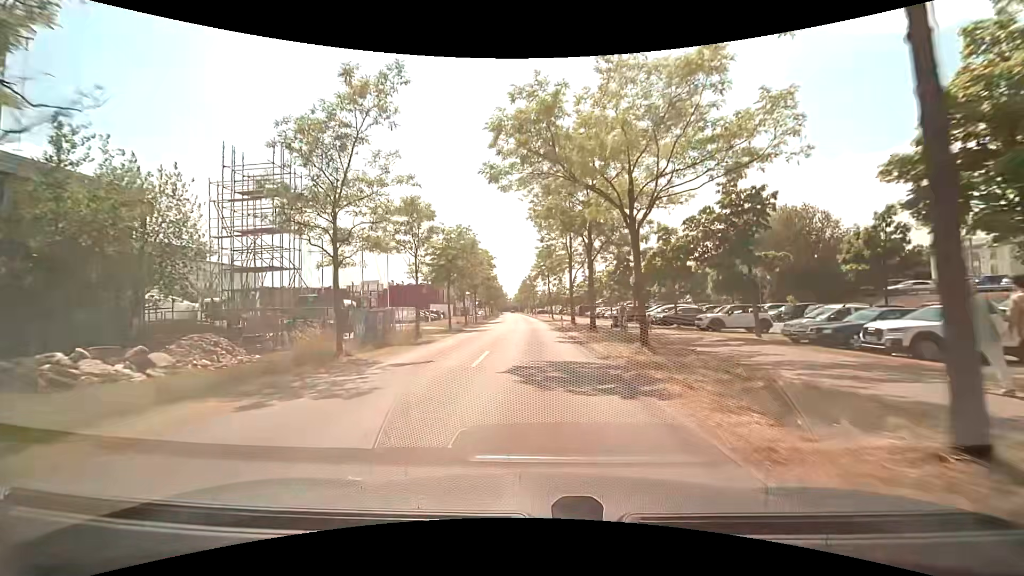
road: tertiary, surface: asphalt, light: Day
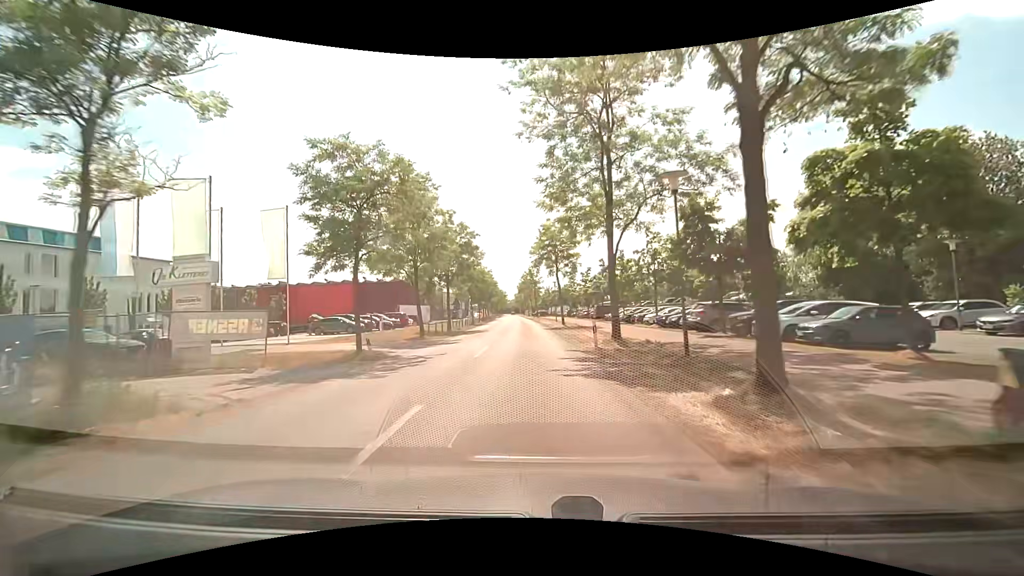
(+0.1, +20.9) m; +1°
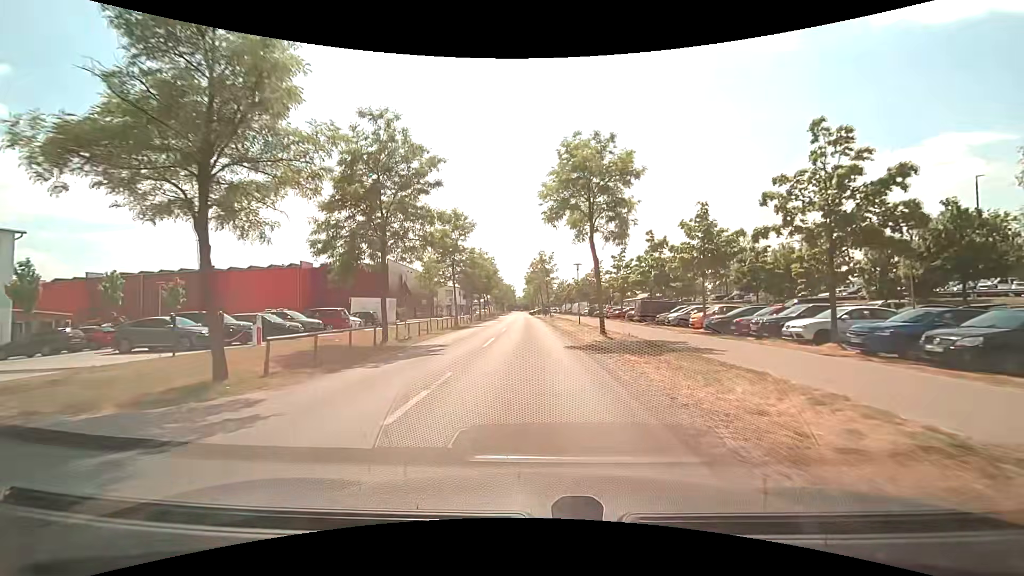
(-0.4, +20.8) m; -2°
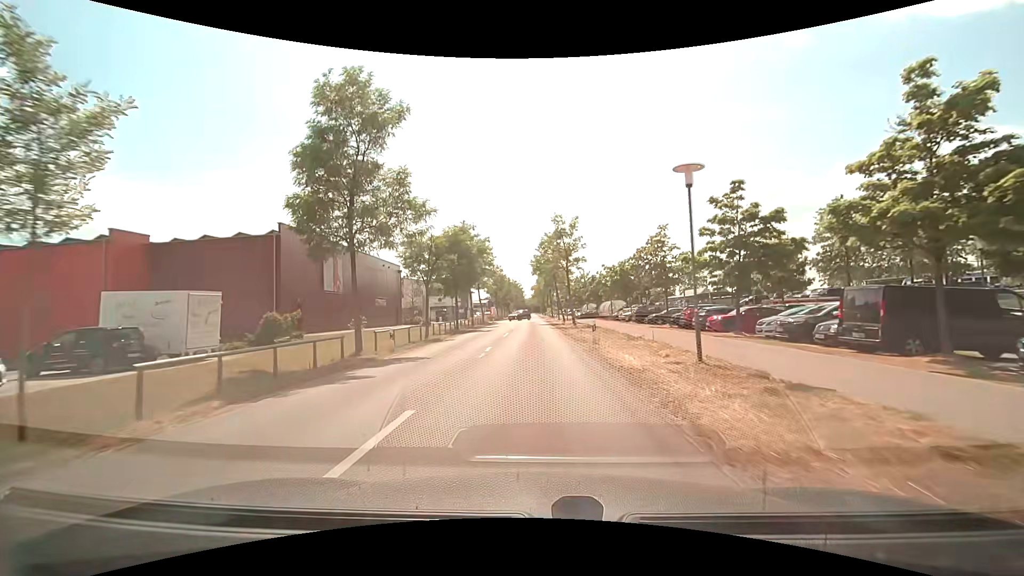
(-0.2, +27.7) m; -2°
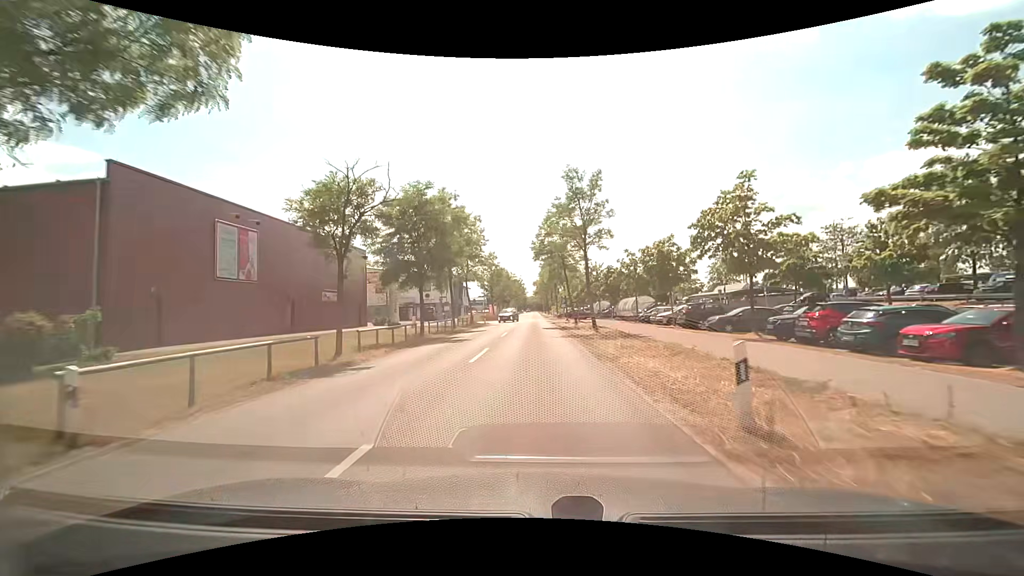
(0.0, +13.8) m; 0°
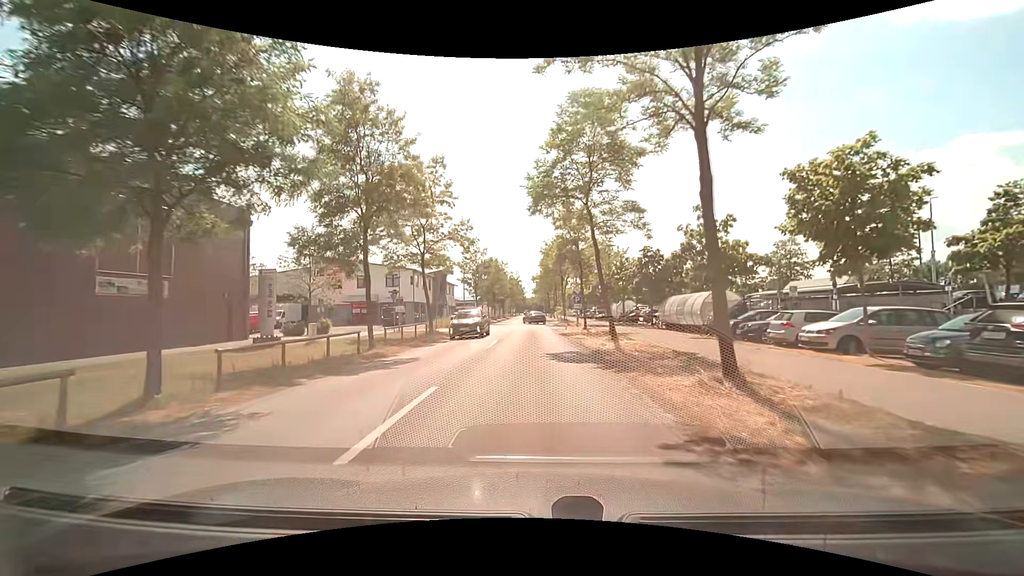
(-0.1, +20.3) m; 0°
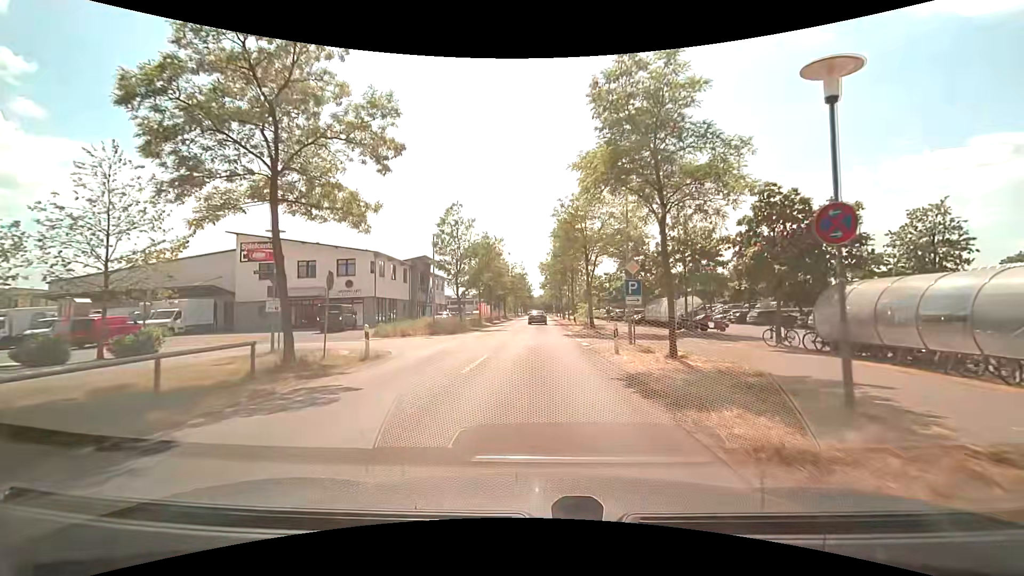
(-0.1, +19.6) m; -1°
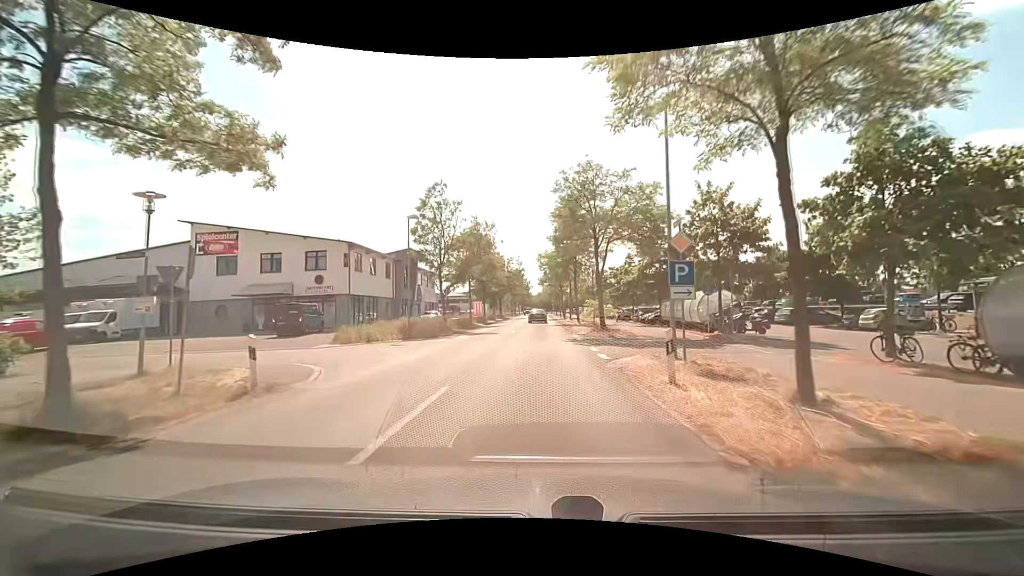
(+0.1, +6.4) m; 0°
